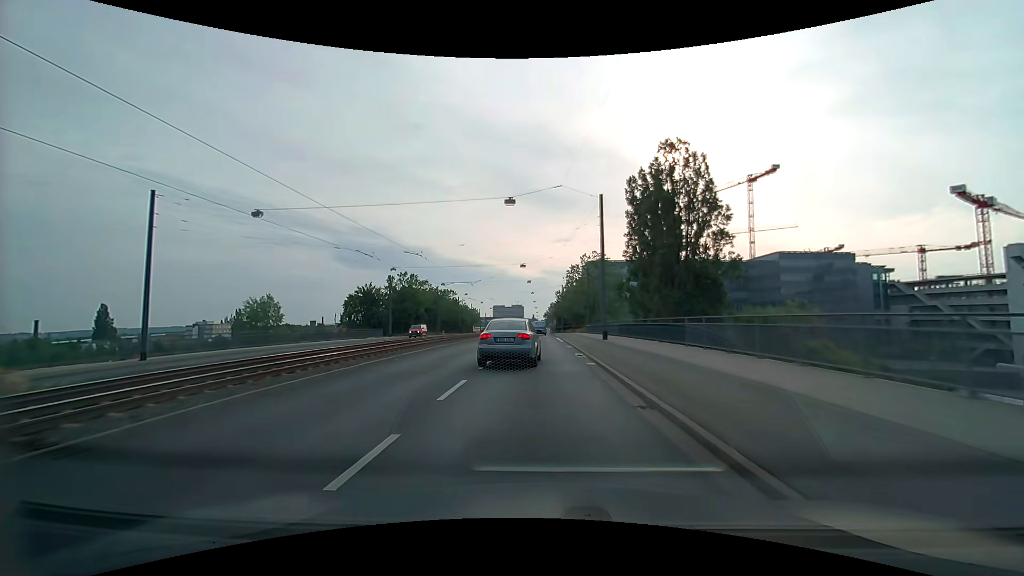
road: primary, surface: asphalt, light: Day
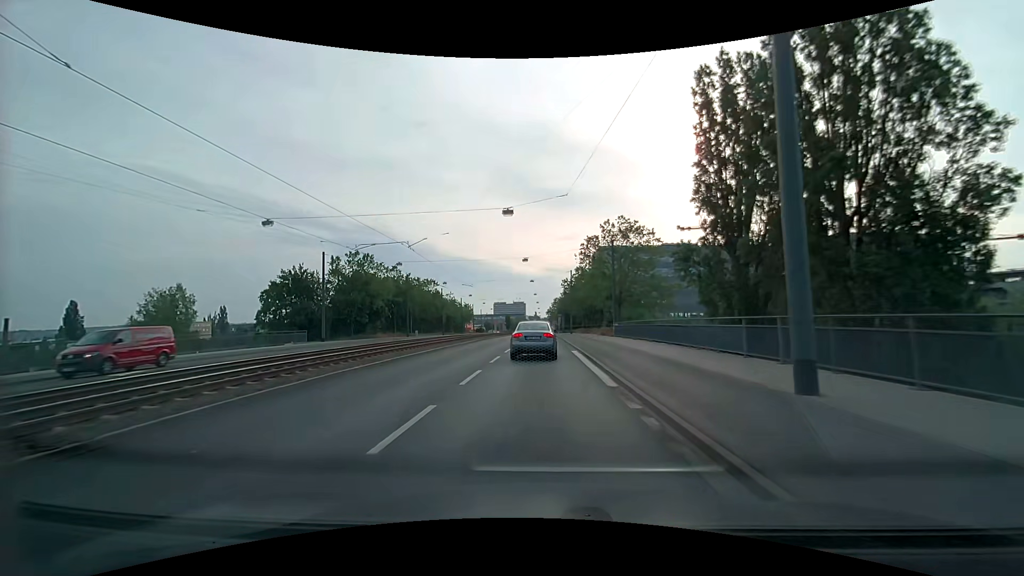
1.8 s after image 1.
(0.0, +26.4) m; 0°
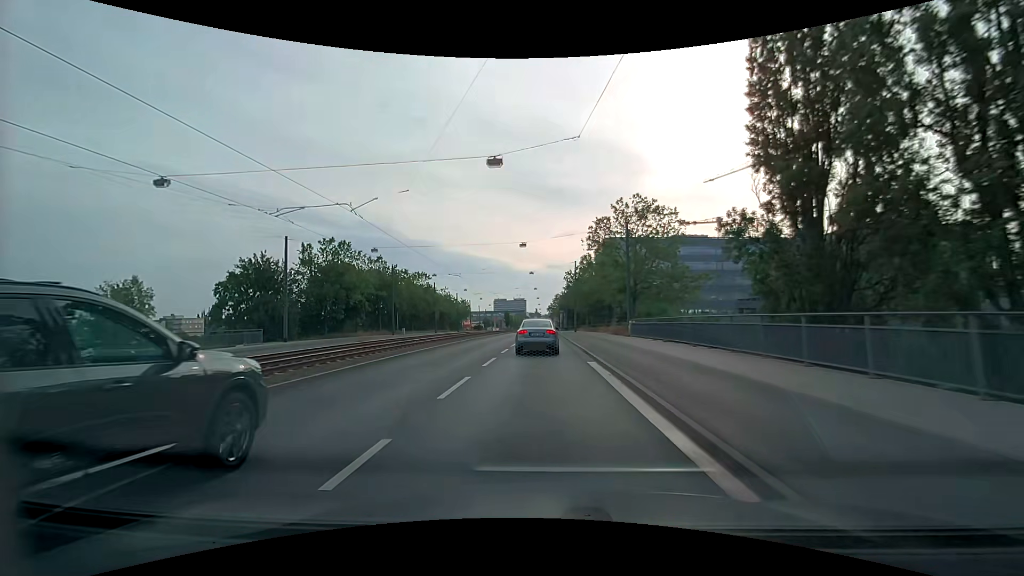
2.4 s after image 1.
(0.0, +8.7) m; 0°
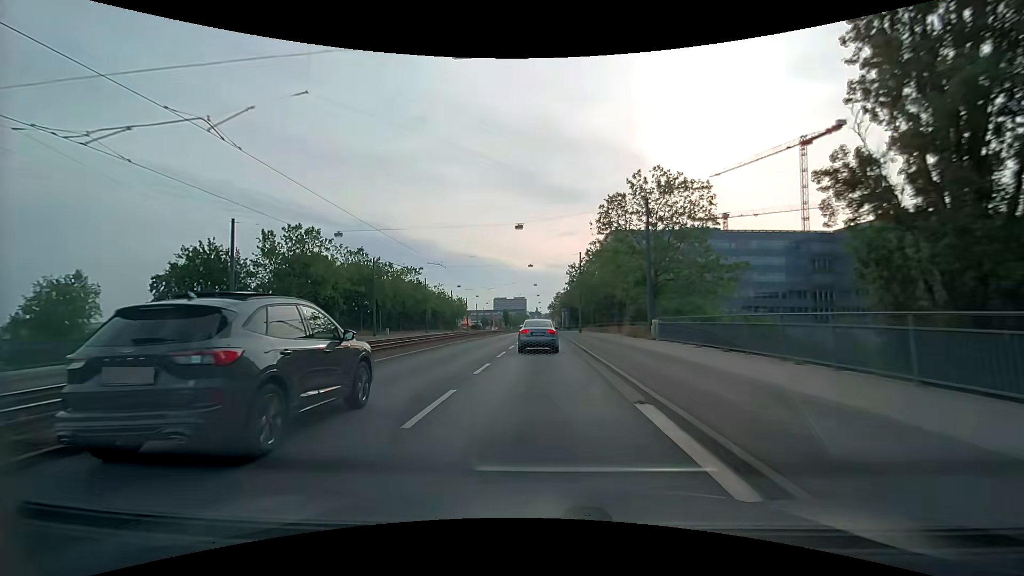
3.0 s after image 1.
(0.0, +8.6) m; 0°
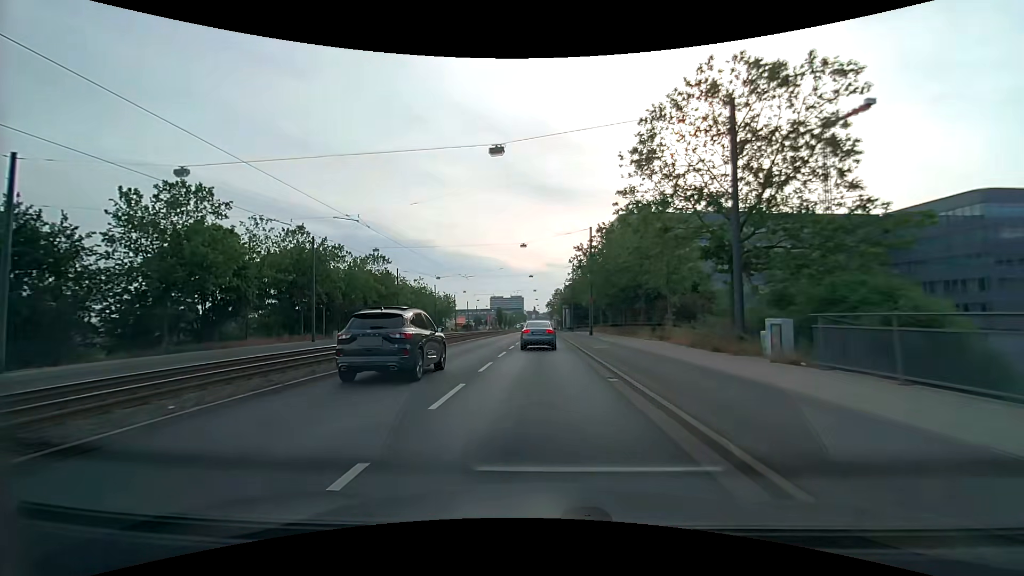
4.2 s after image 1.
(0.0, +17.1) m; 0°
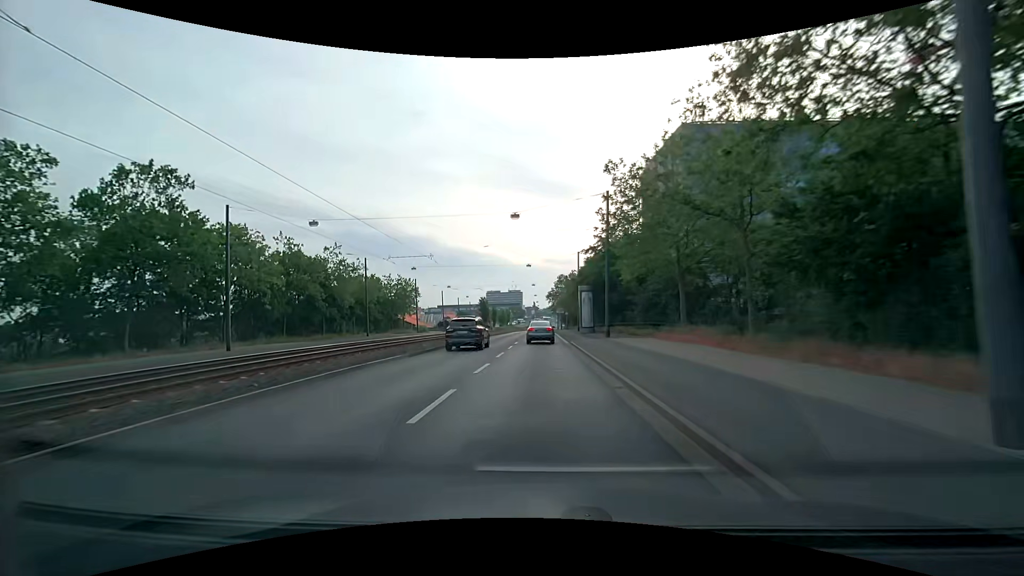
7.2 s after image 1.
(-0.1, +43.3) m; 0°
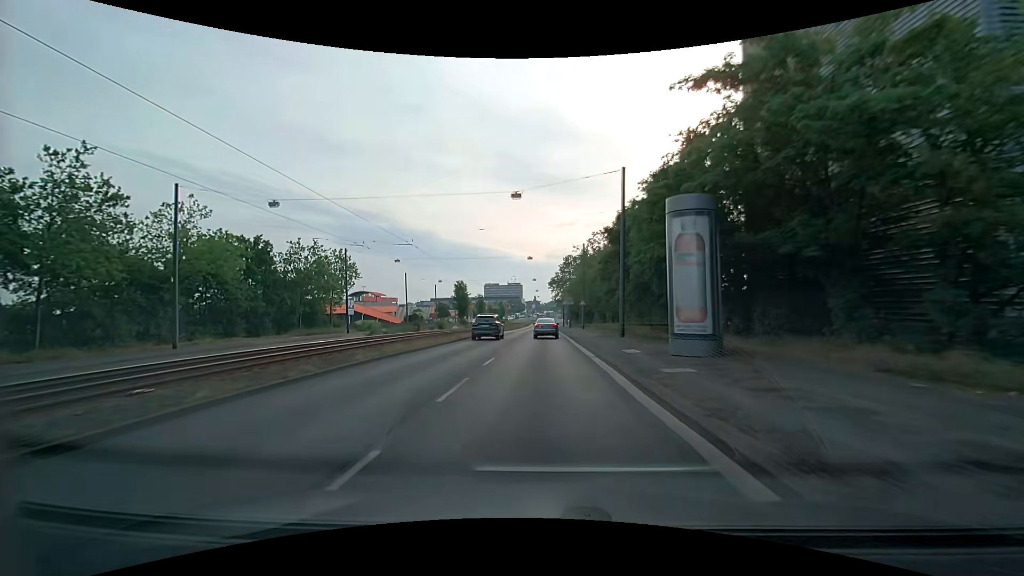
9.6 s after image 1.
(-0.1, +35.6) m; -1°
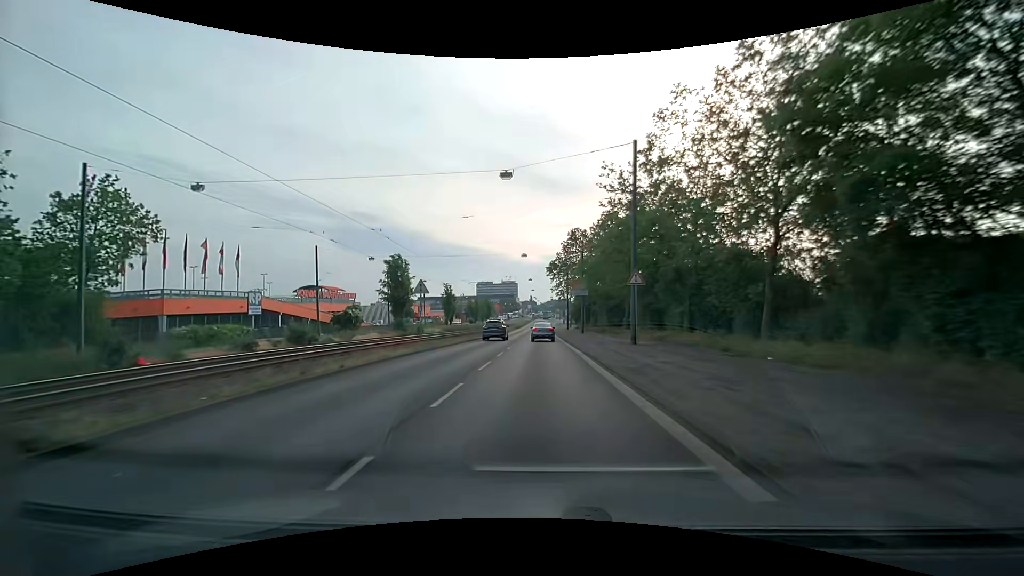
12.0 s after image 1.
(+0.3, +35.8) m; 0°
(0, +10) (0, +20) (0, +30) (0, +40) (0, +50) (0, +60) (0, +70) (0, +80) (0, +90) (+1, +100) m
